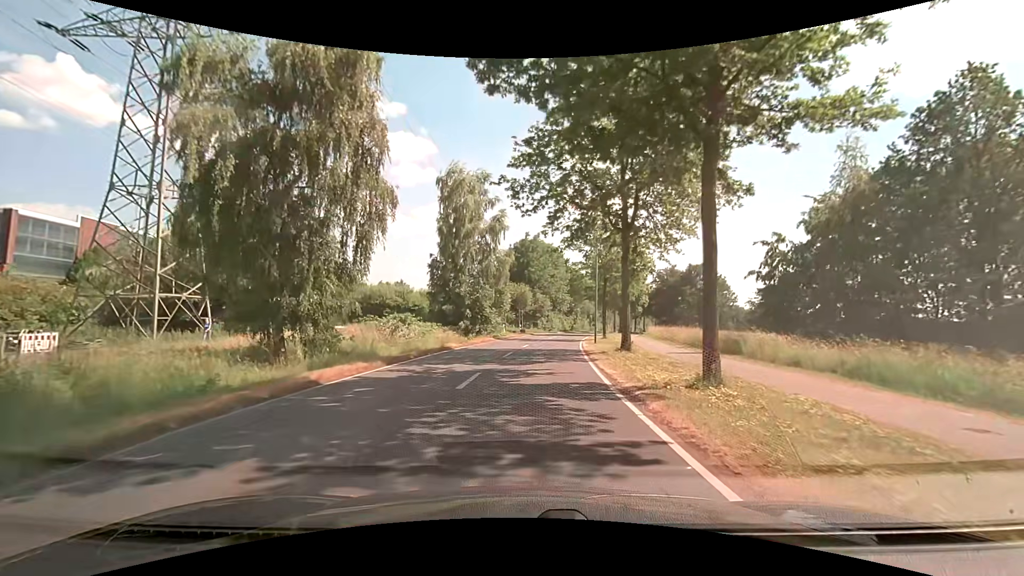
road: secondary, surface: asphalt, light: Day
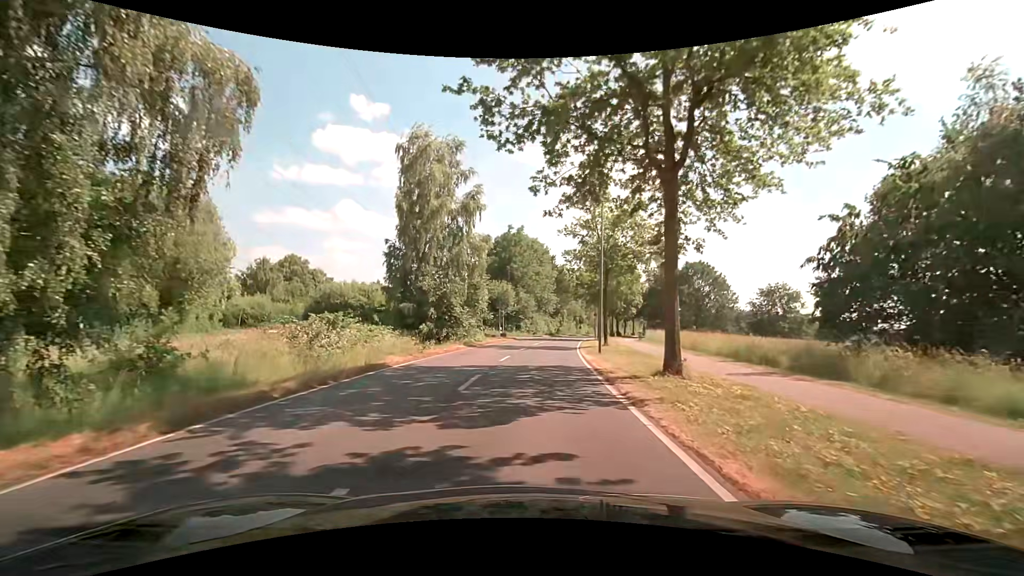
(+0.1, +8.9) m; +2°
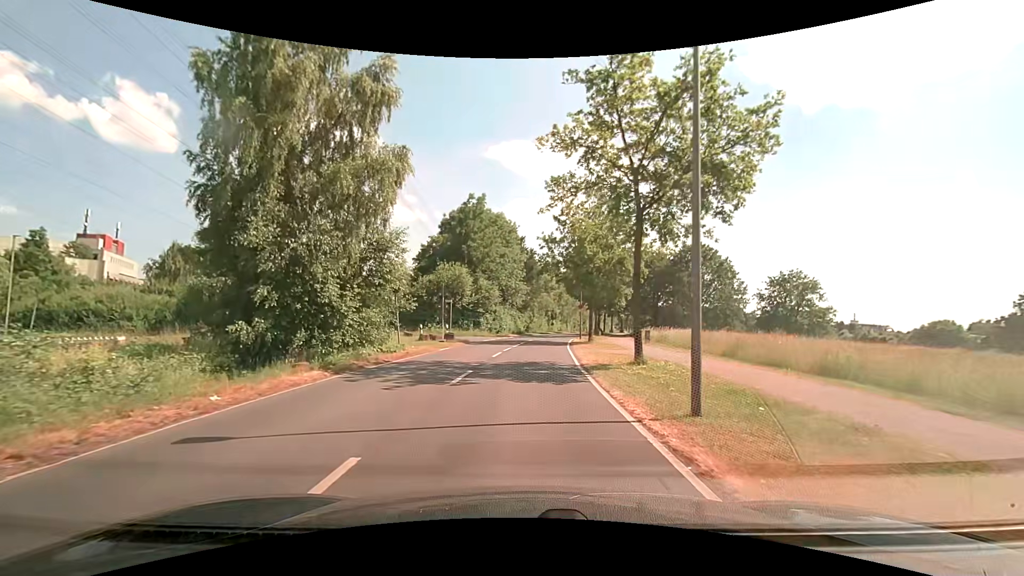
(+0.4, +17.1) m; +3°
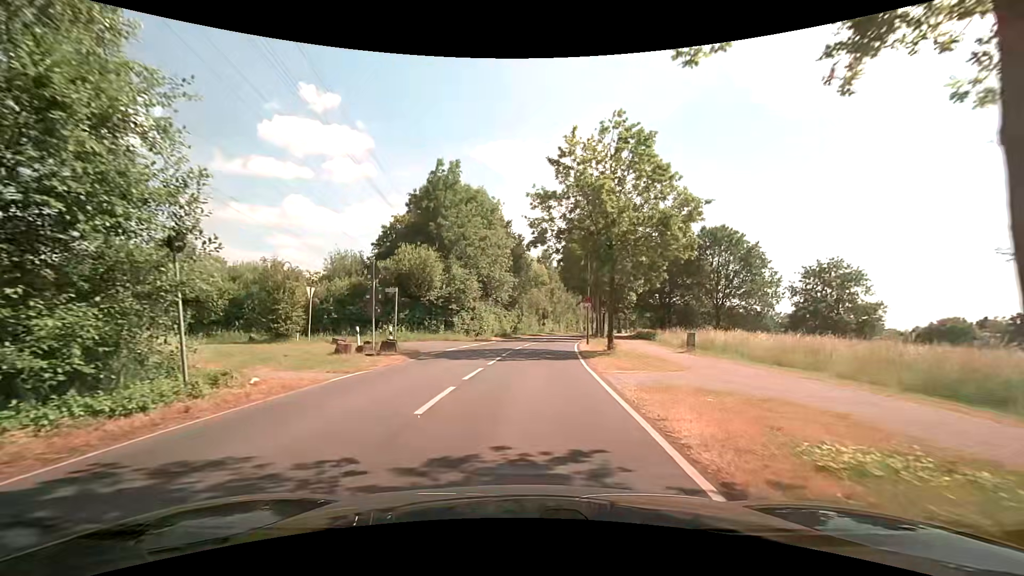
(+0.3, +12.7) m; +2°
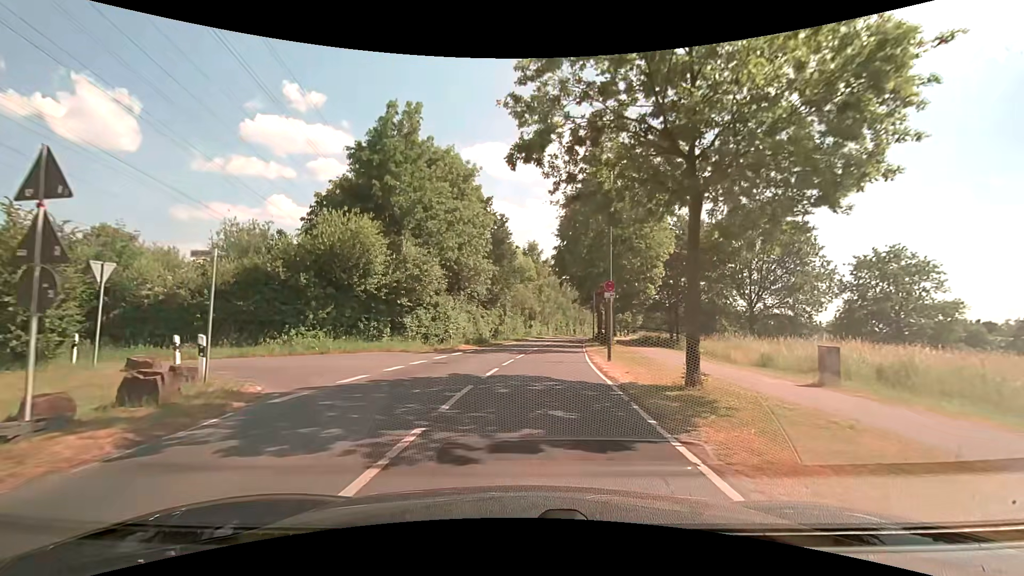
(+0.2, +13.1) m; +2°
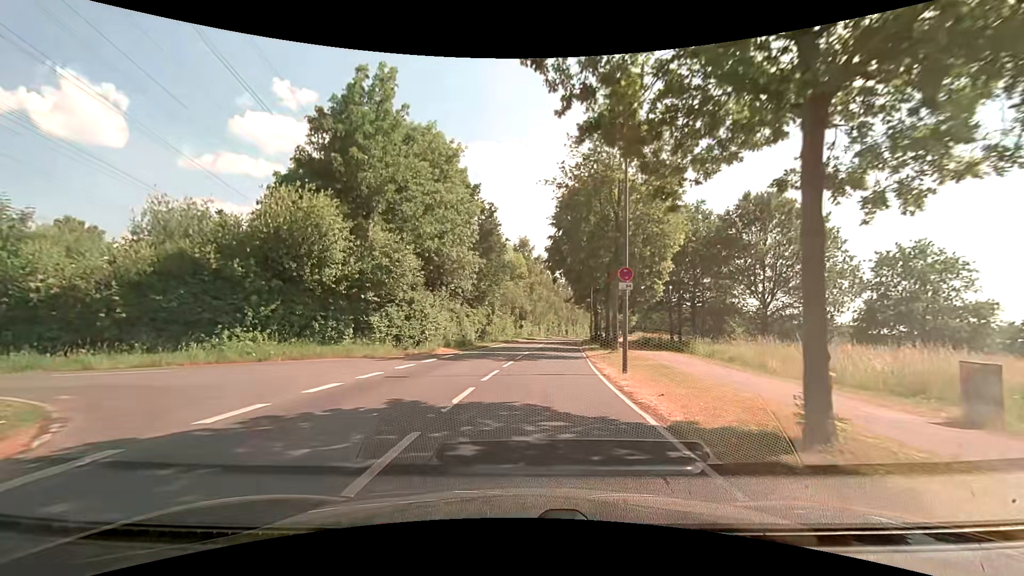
(0.0, +4.8) m; +1°
